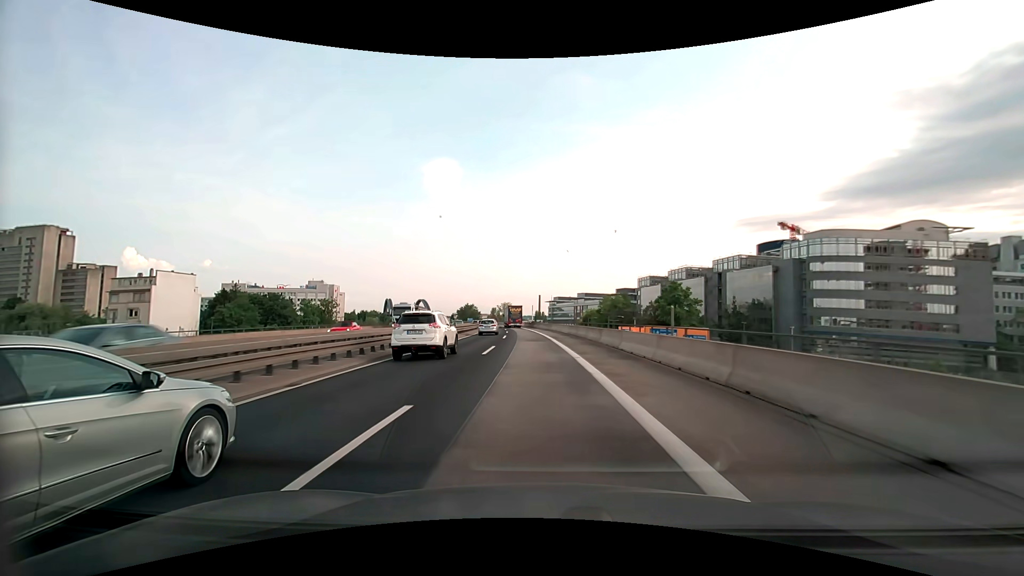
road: motorway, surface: asphalt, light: Day
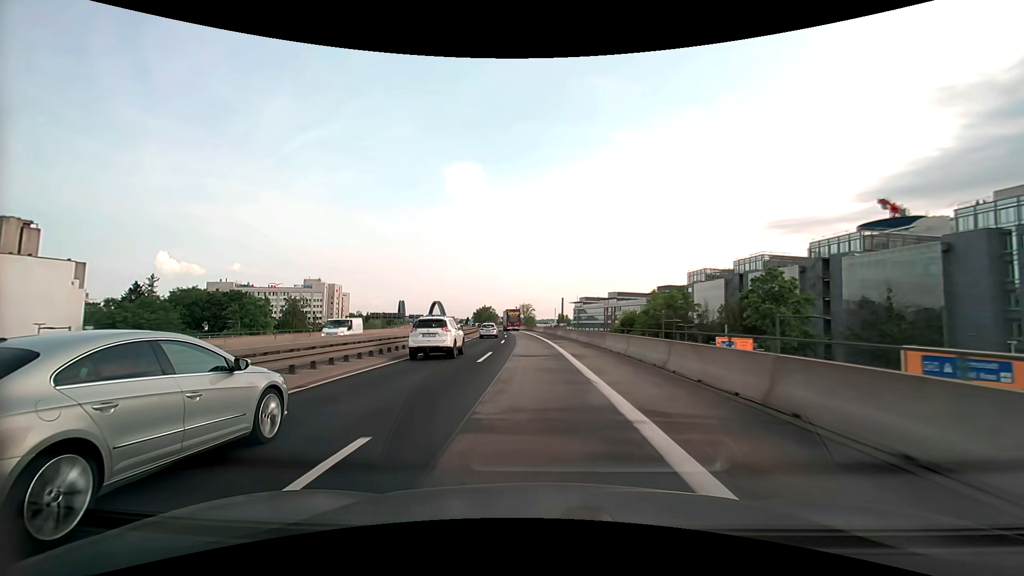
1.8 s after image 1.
(-0.7, +37.7) m; -2°
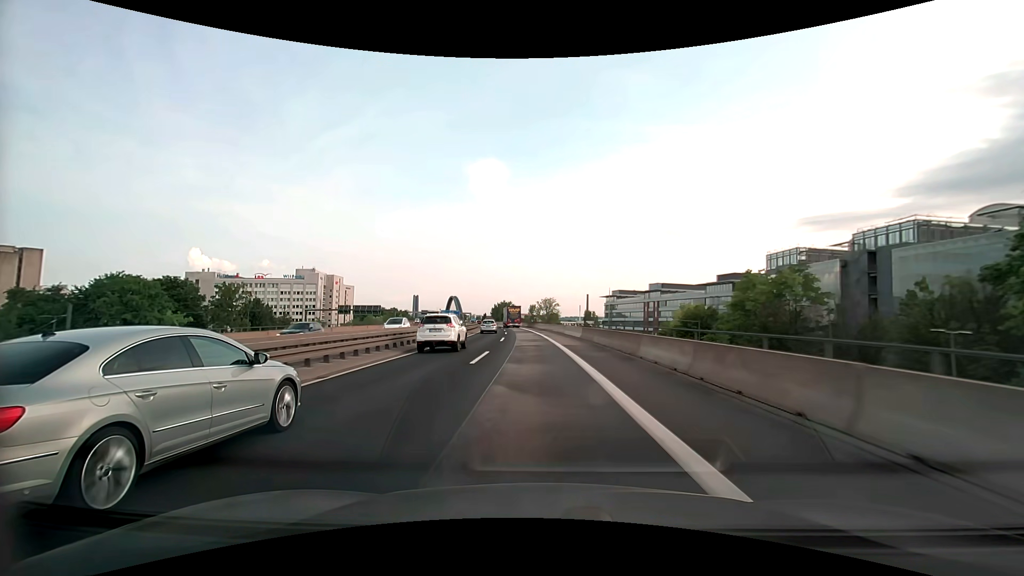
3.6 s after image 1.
(-1.0, +38.1) m; -3°
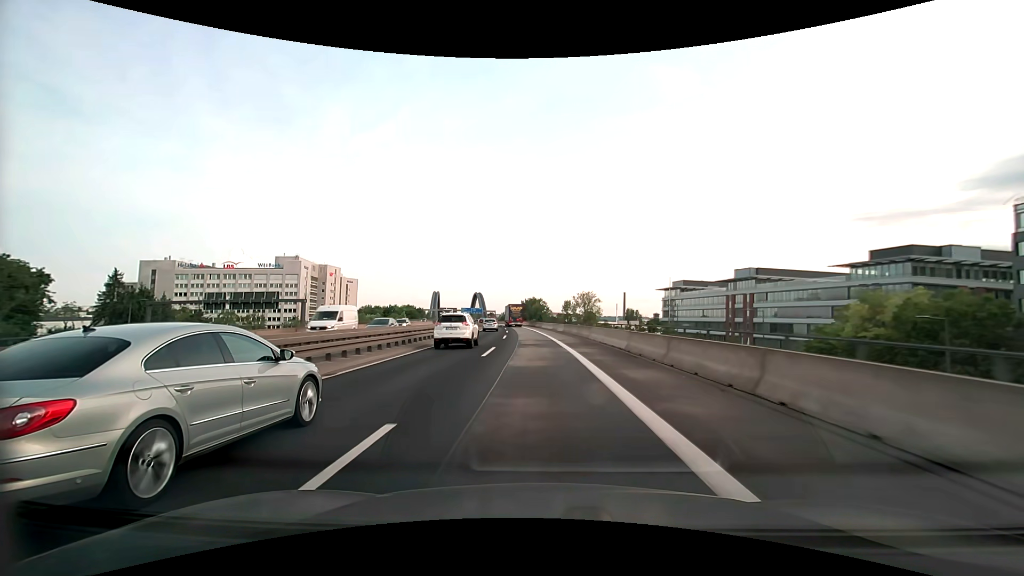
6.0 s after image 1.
(-1.7, +51.3) m; -4°
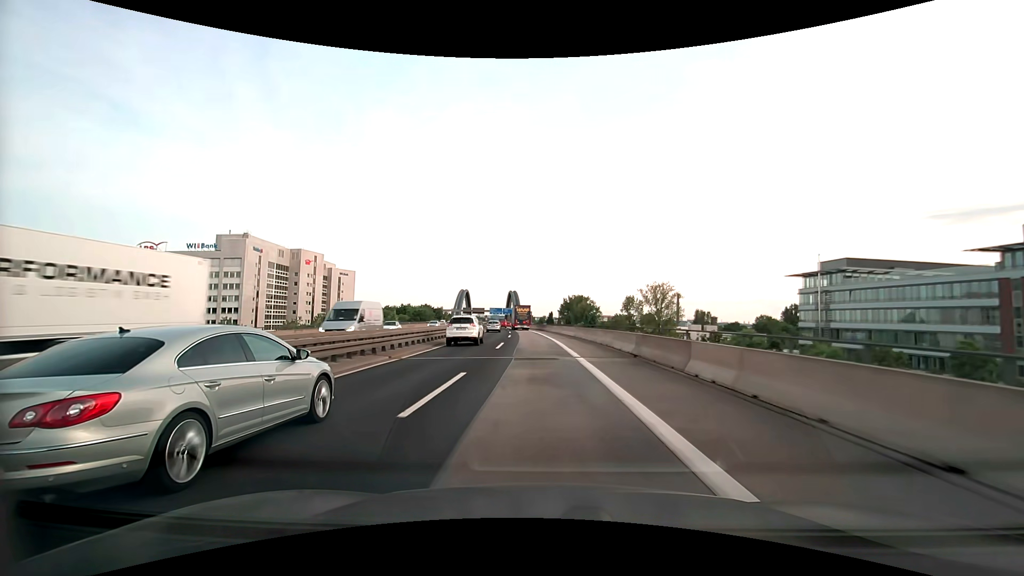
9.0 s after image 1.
(-2.4, +64.9) m; -5°
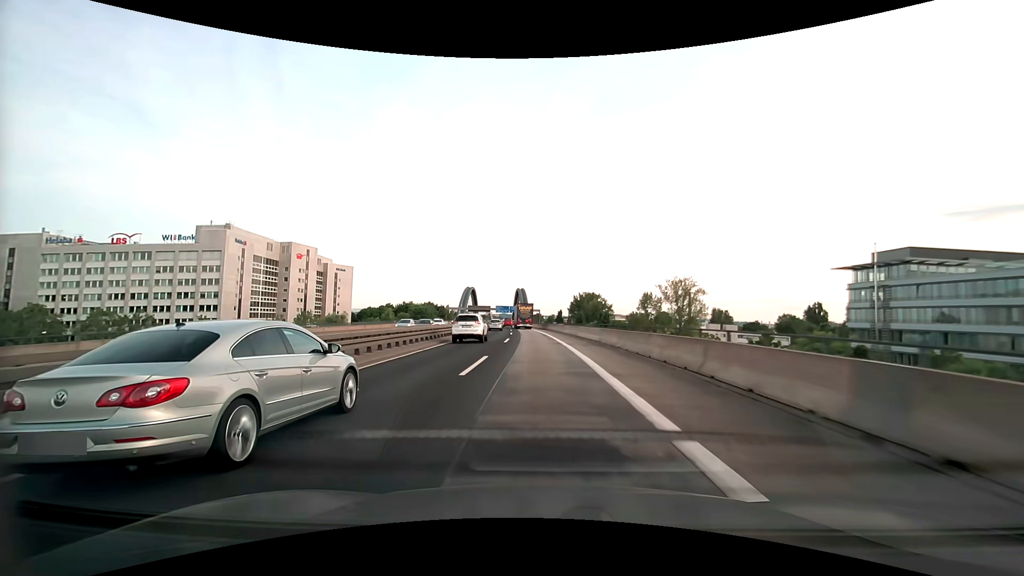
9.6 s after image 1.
(-0.1, +13.0) m; -1°
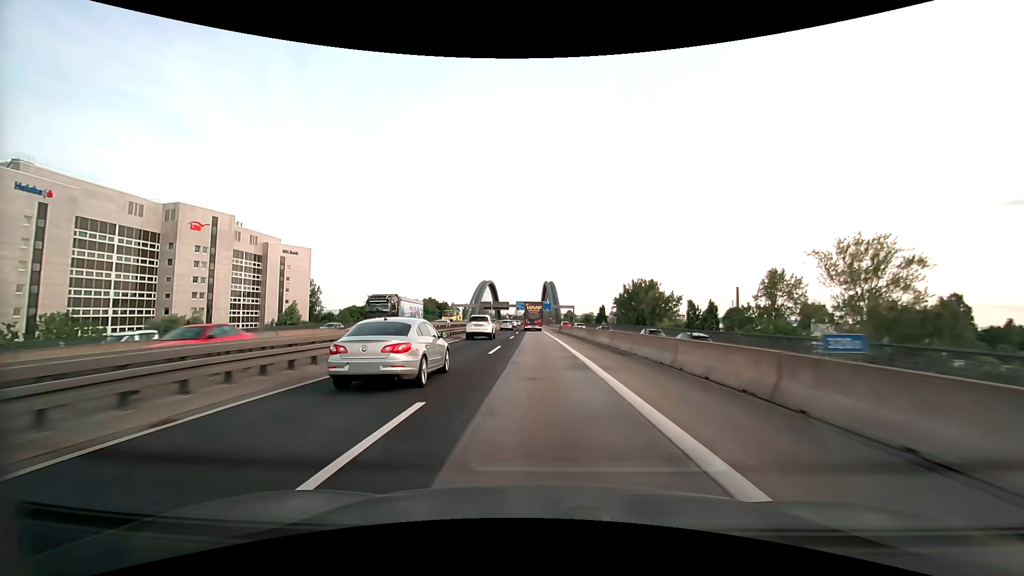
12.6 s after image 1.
(-2.0, +63.6) m; -3°
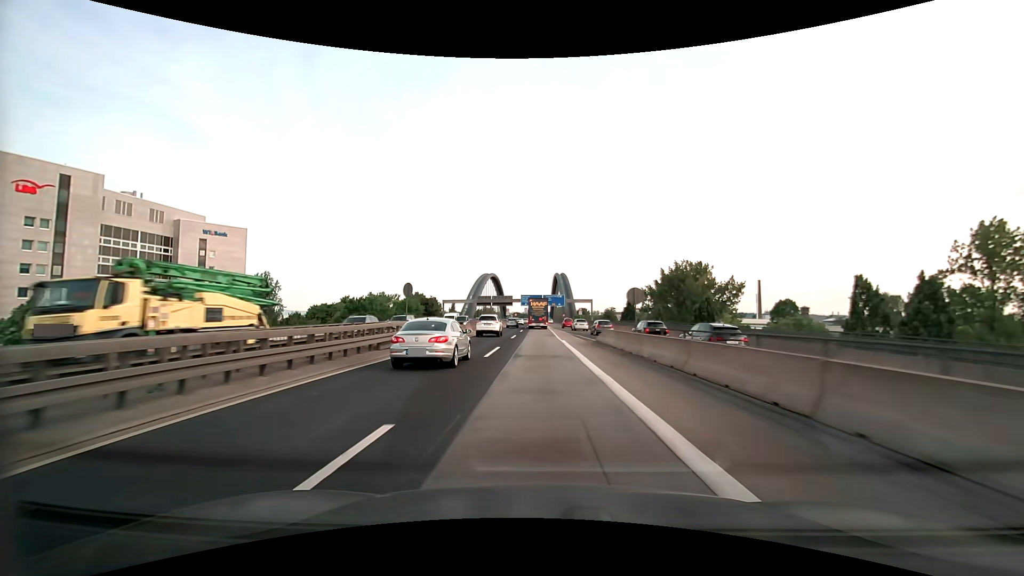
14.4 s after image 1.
(-0.4, +37.4) m; -1°
(0, +10) (0, +20) (0, +30) (0, +40) (0, +50) (0, +60) (0, +70) (0, +80) (0, +90) (0, +100) m
